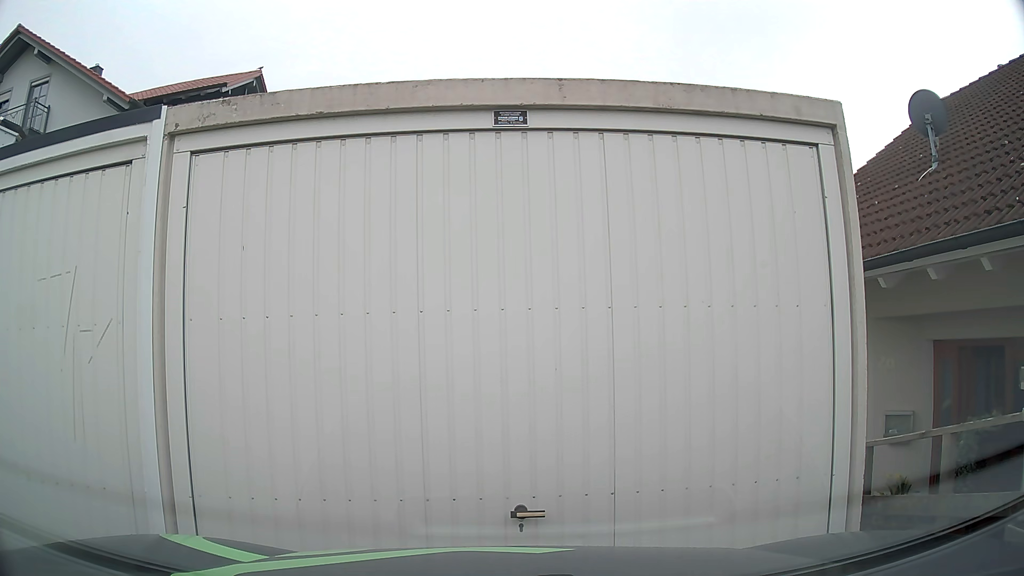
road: residential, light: Day
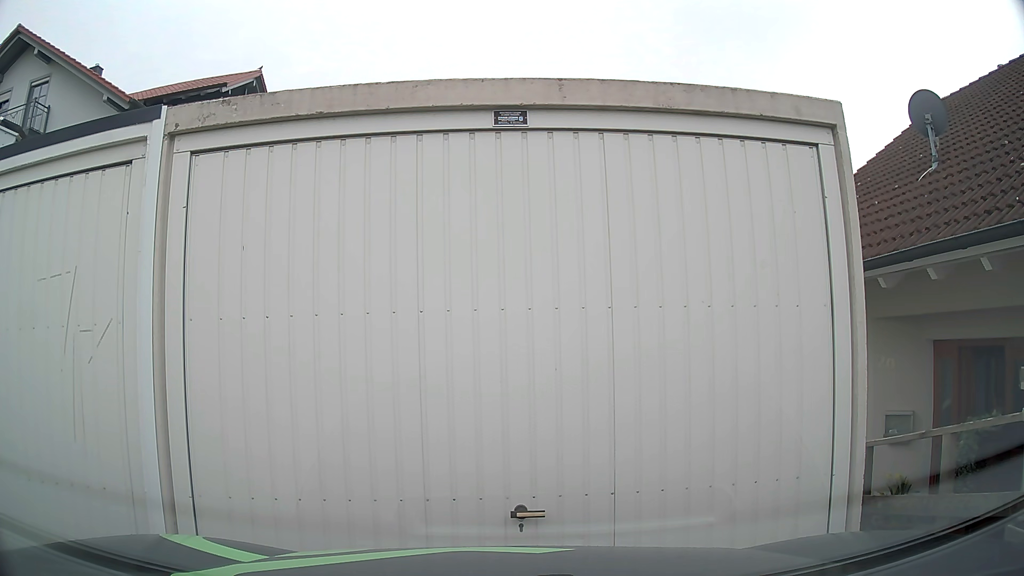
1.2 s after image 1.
(0.0, 0.0) m; 0°
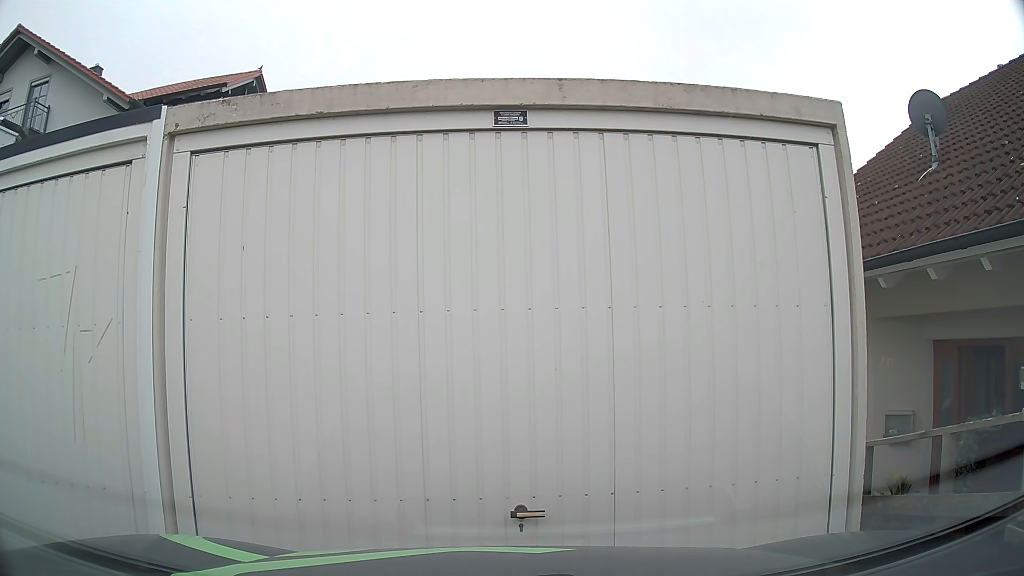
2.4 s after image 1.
(0.0, 0.0) m; 0°
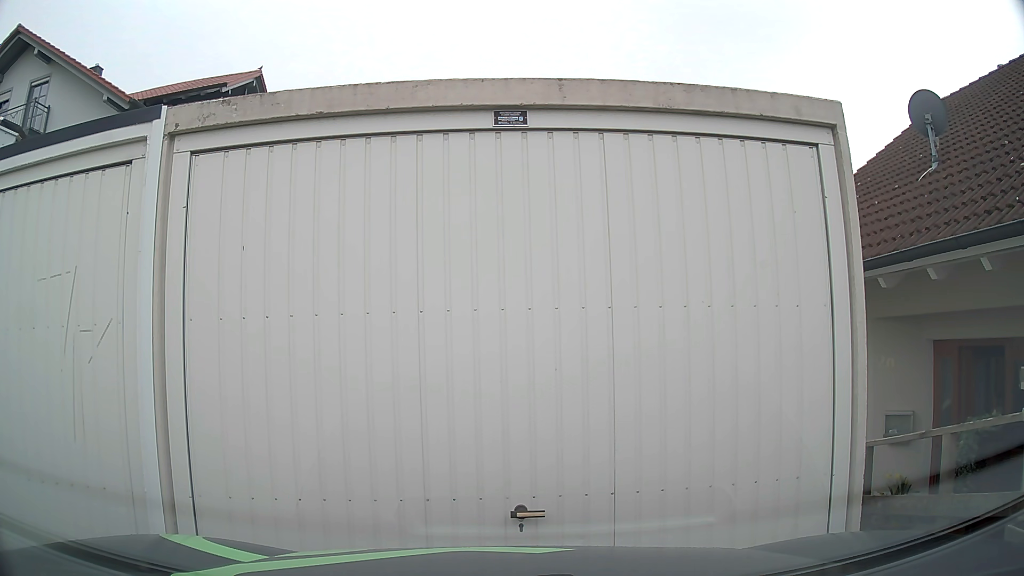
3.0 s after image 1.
(0.0, 0.0) m; 0°
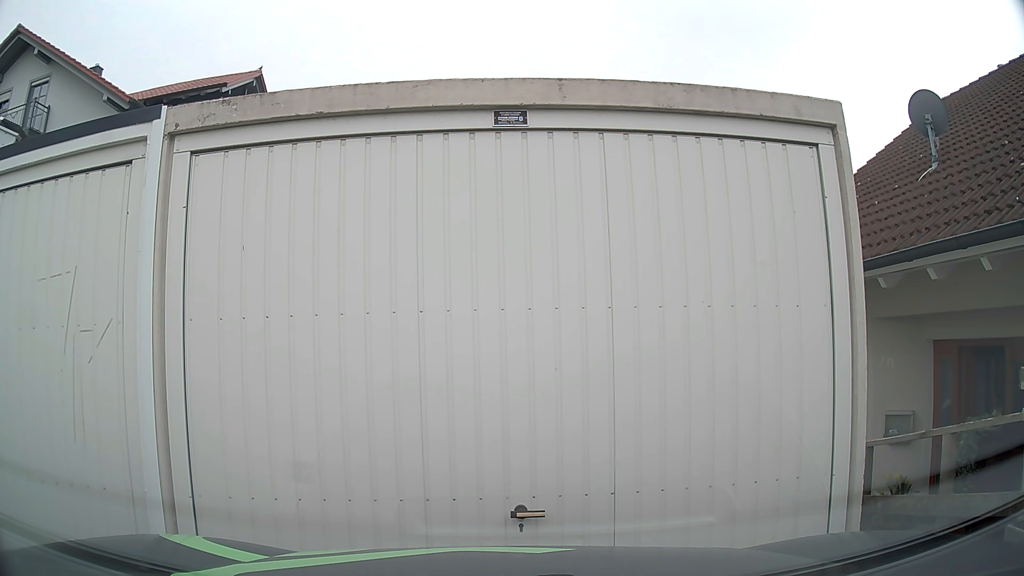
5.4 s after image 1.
(0.0, 0.0) m; 0°
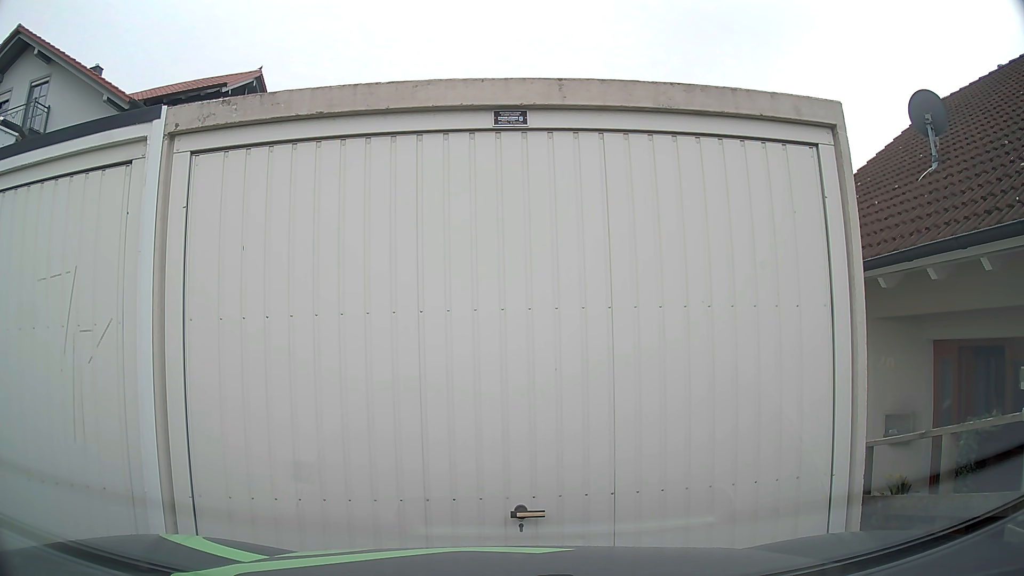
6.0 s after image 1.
(0.0, 0.0) m; 0°
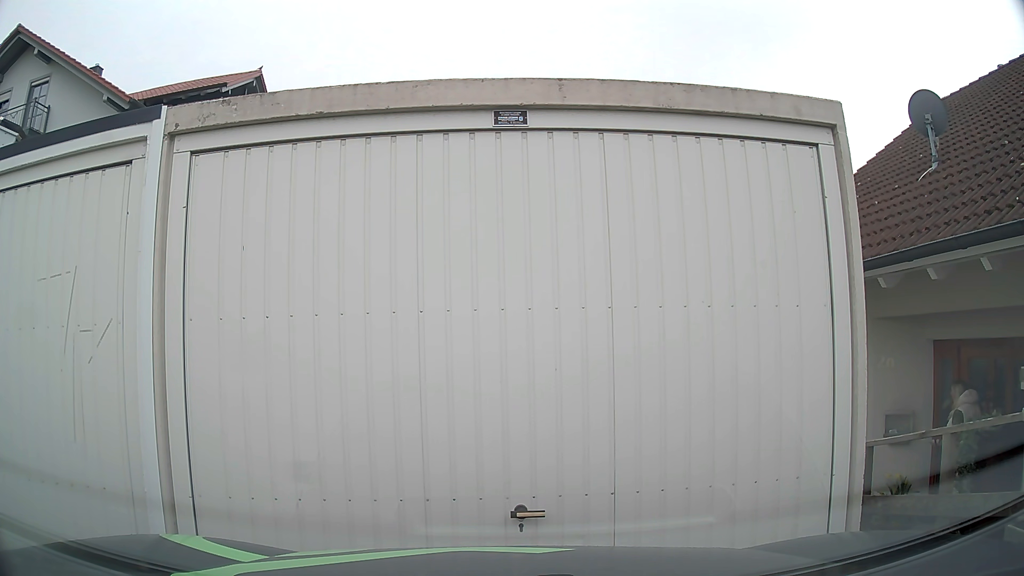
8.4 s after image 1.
(0.0, 0.0) m; 0°
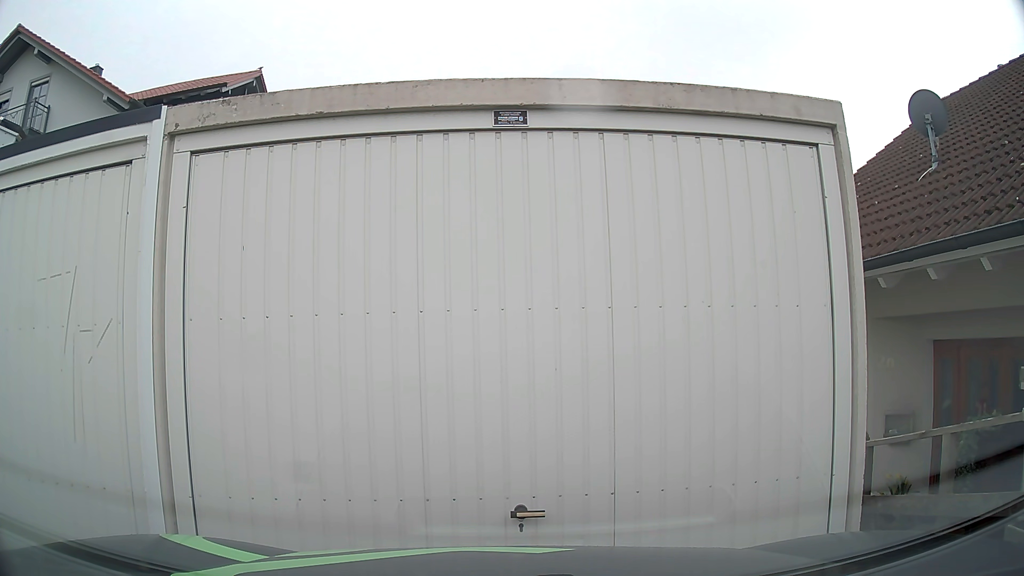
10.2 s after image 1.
(0.0, 0.0) m; 0°
